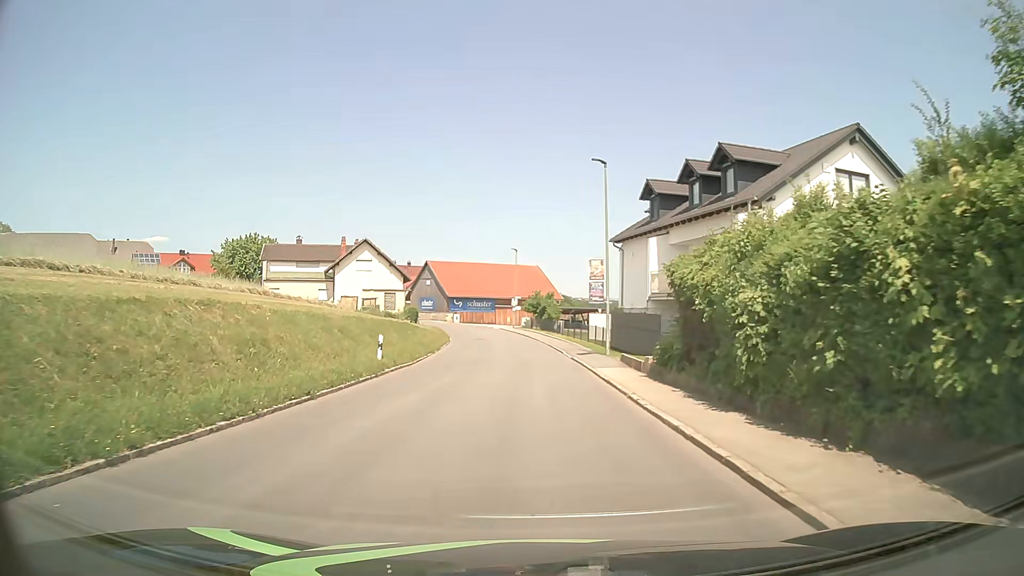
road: tertiary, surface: asphalt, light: Day
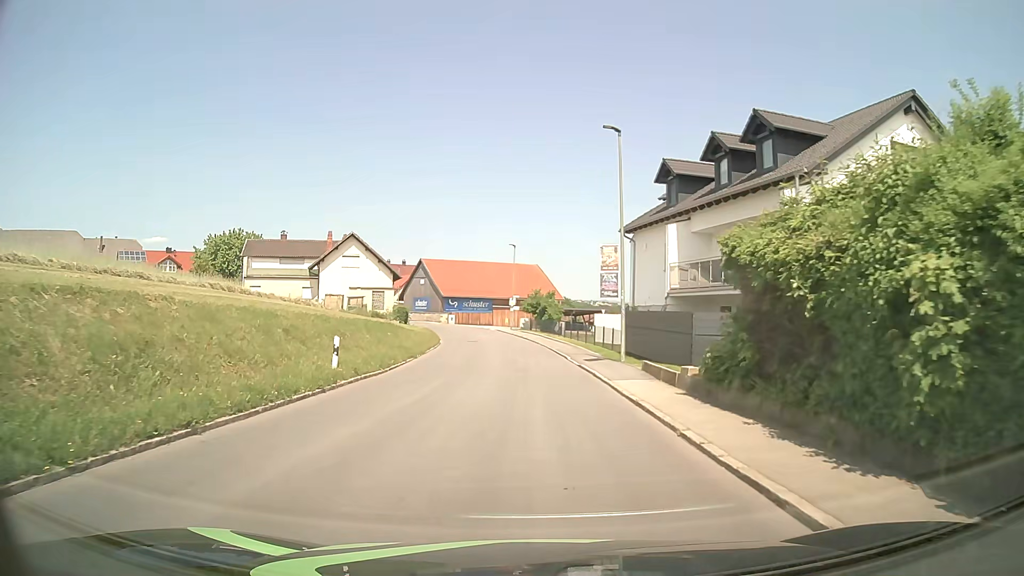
(0.0, +4.8) m; 0°
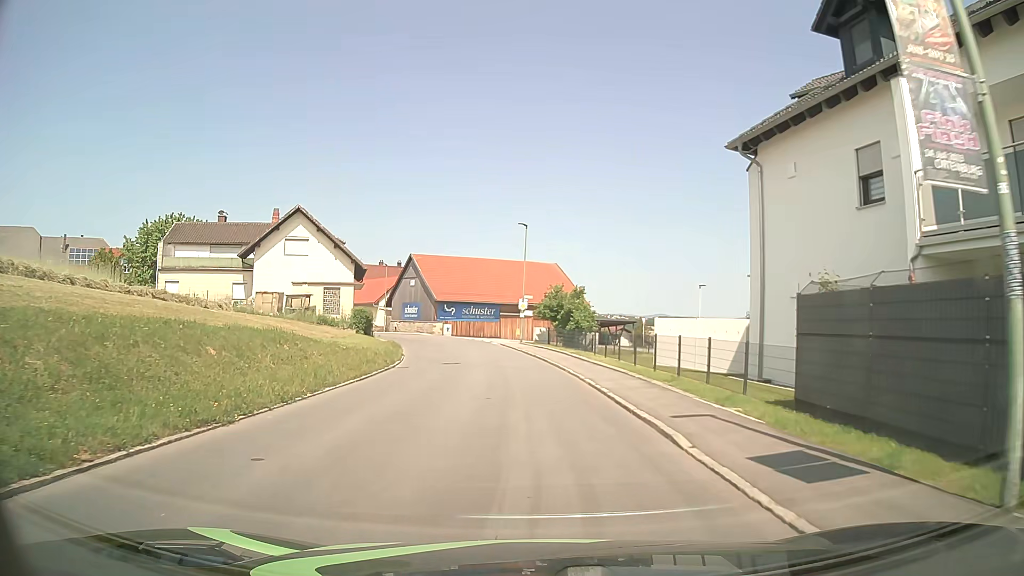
(-0.1, +18.5) m; -1°
(0, +10) (0, +20) (-1, +30) (-3, +40) (-5, +50) (-9, +59) (-14, +68) (-19, +76) (-25, +84) (-31, +92) m
